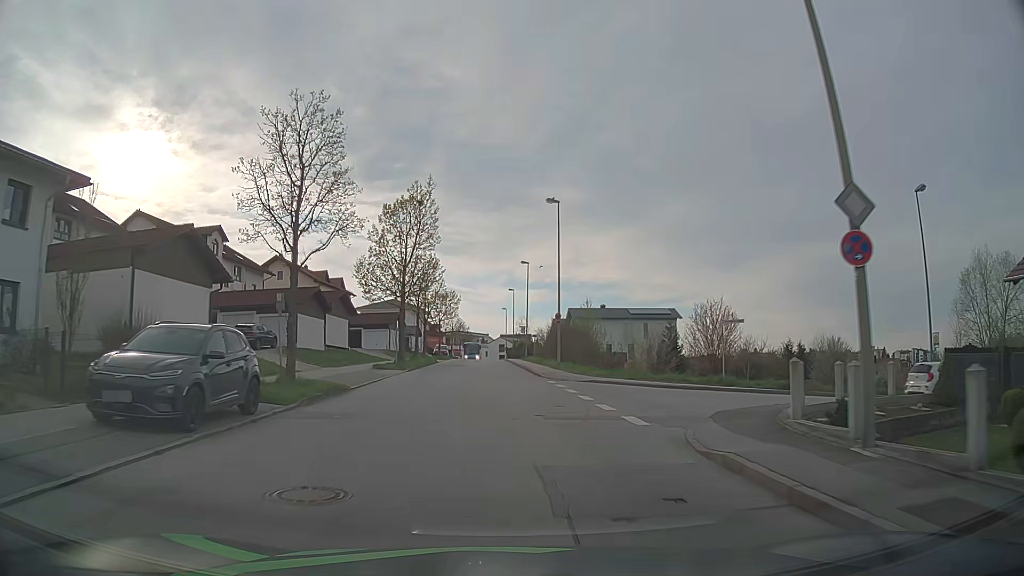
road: residential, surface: asphalt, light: Day
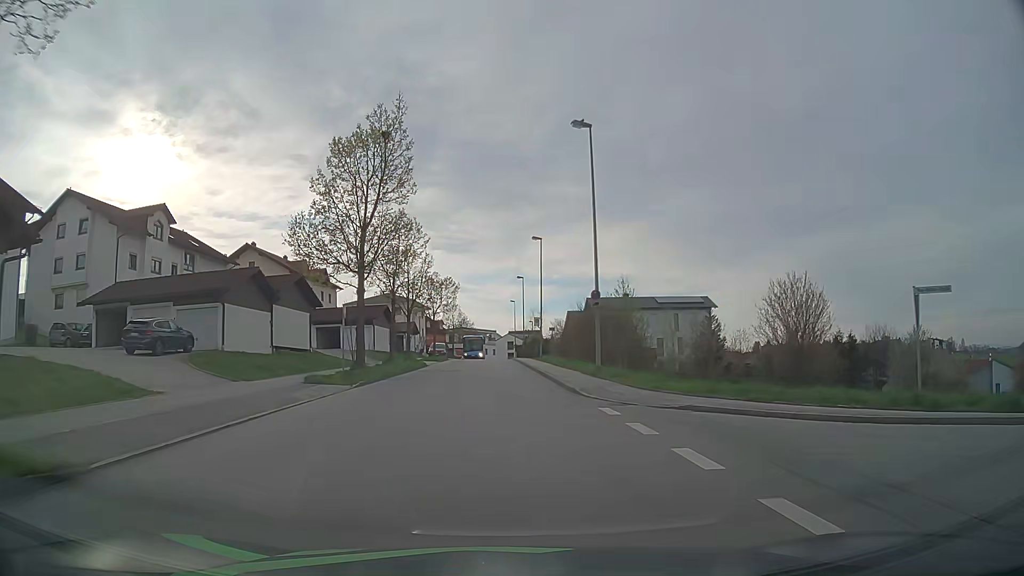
(0.0, +13.8) m; 0°
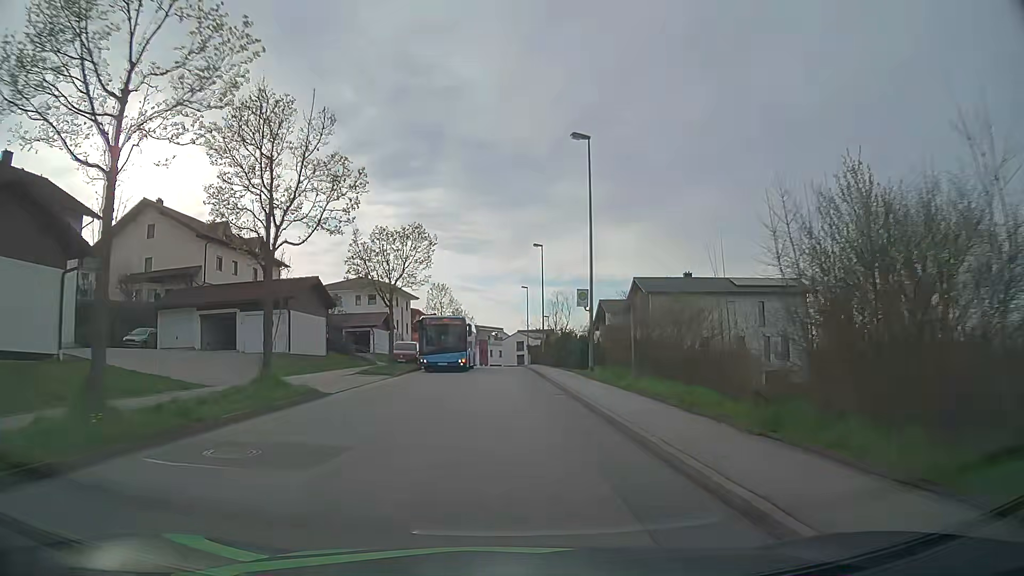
(-0.3, +27.6) m; -1°
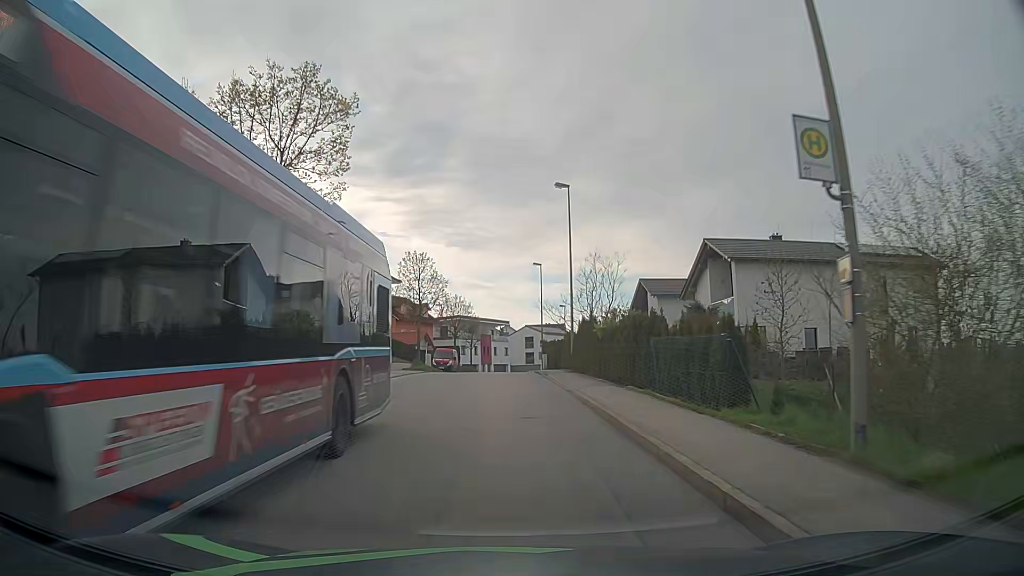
(0.0, +20.5) m; 0°
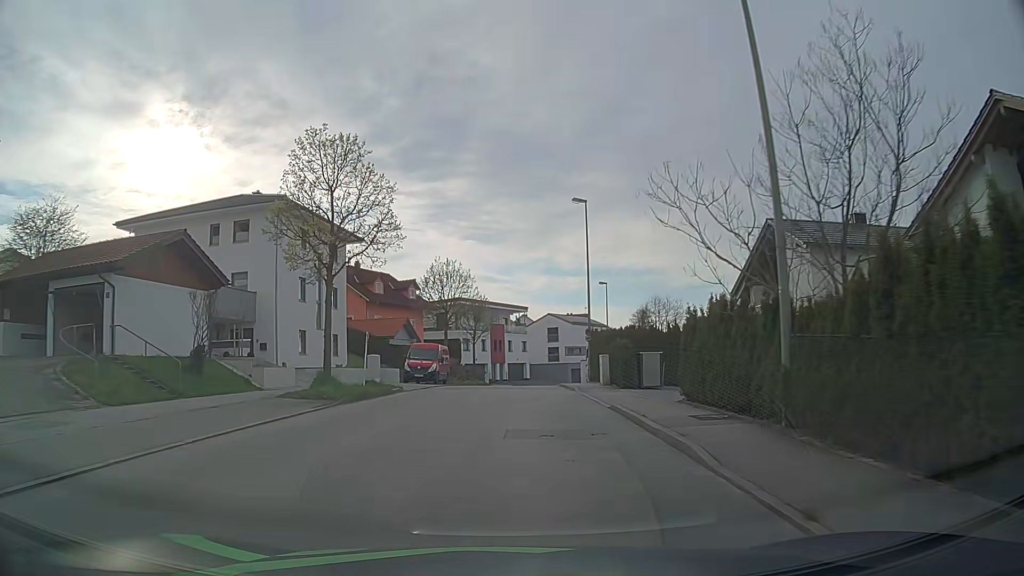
(-0.5, +26.0) m; -2°
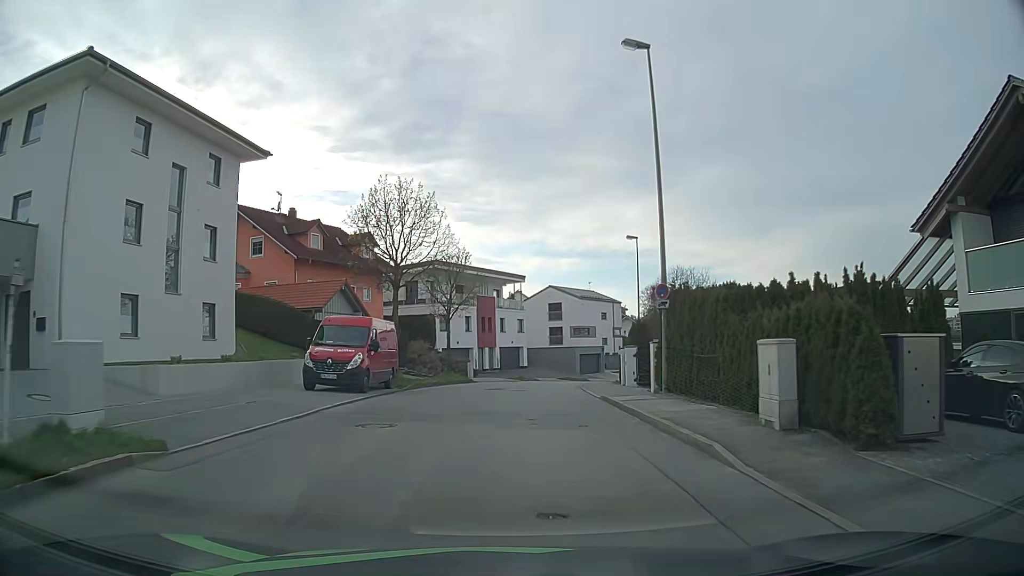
(+0.1, +18.5) m; +1°
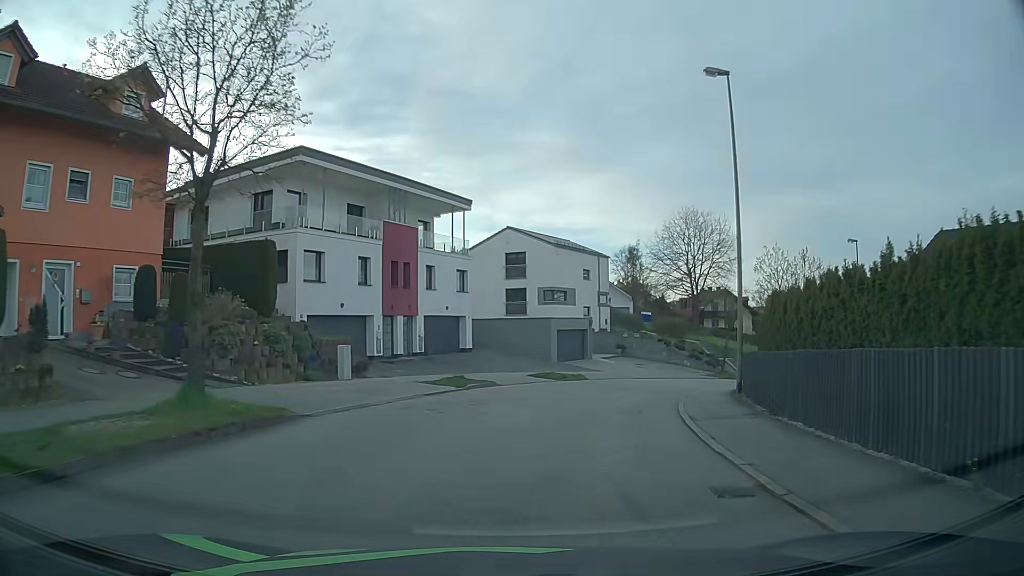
(+0.6, +27.3) m; +5°
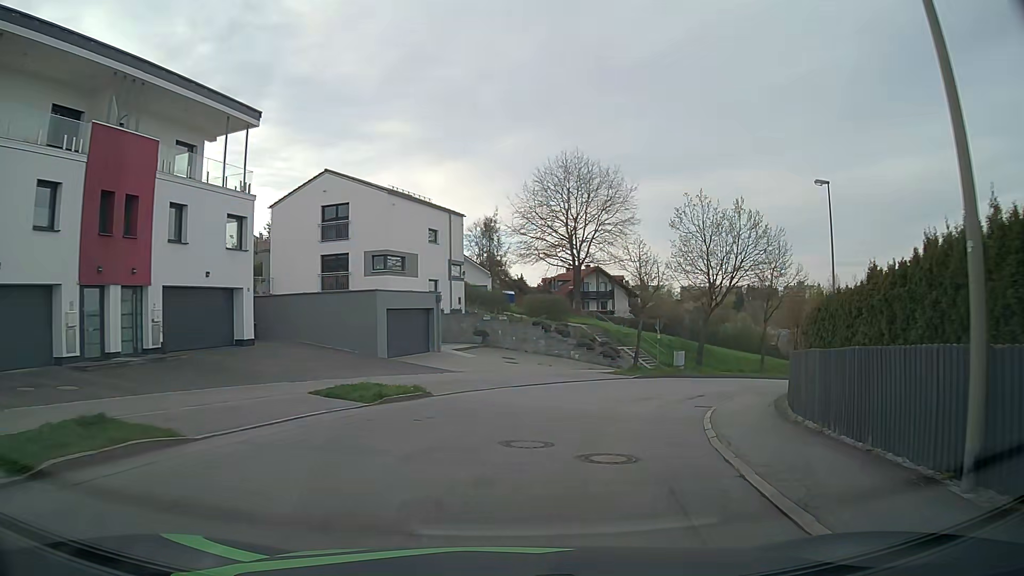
(+1.4, +15.2) m; +12°
(+1, +10) (+4, +19) (+9, +28) (+16, +36) (+23, +42) (+31, +48) (+40, +54) (+48, +59) (+55, +66) (+62, +73) m
